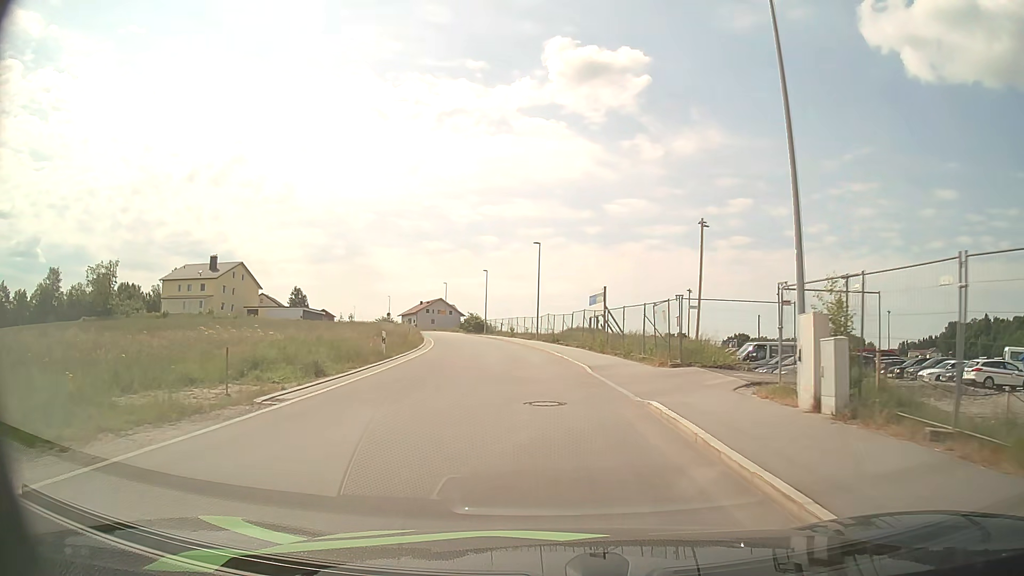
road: unclassified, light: Day
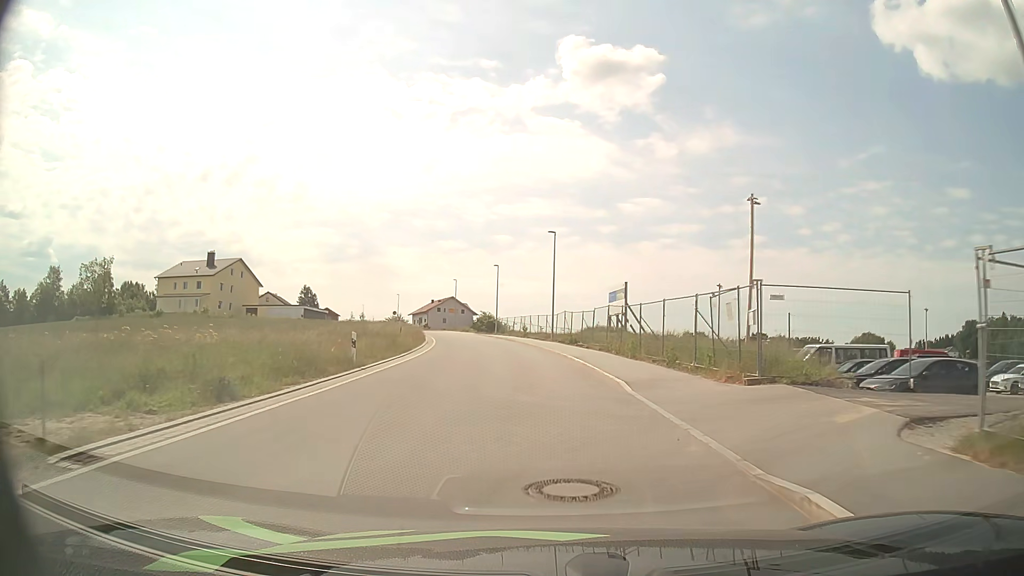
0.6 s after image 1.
(-0.1, +6.1) m; -1°
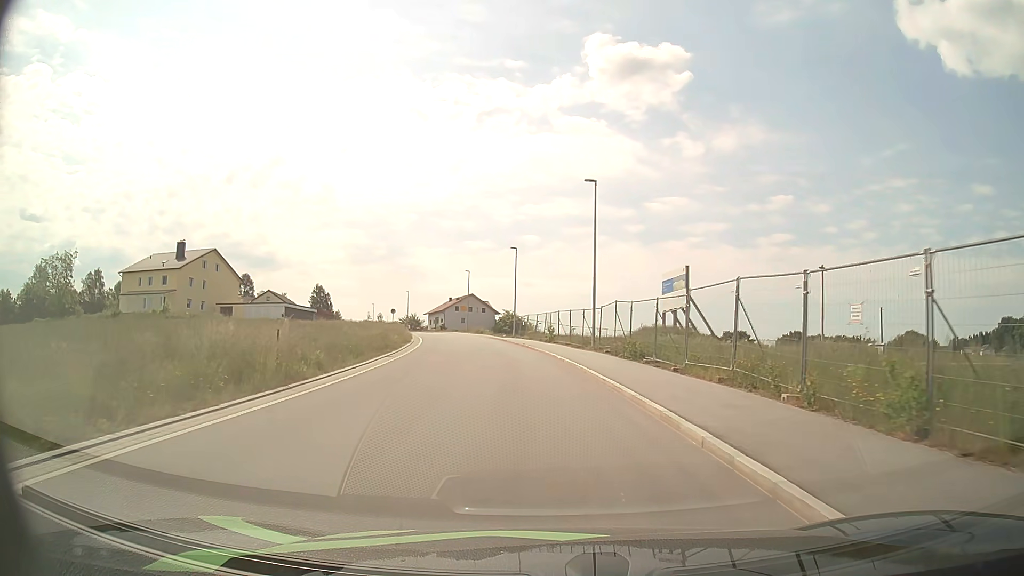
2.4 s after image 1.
(-0.4, +18.0) m; -2°
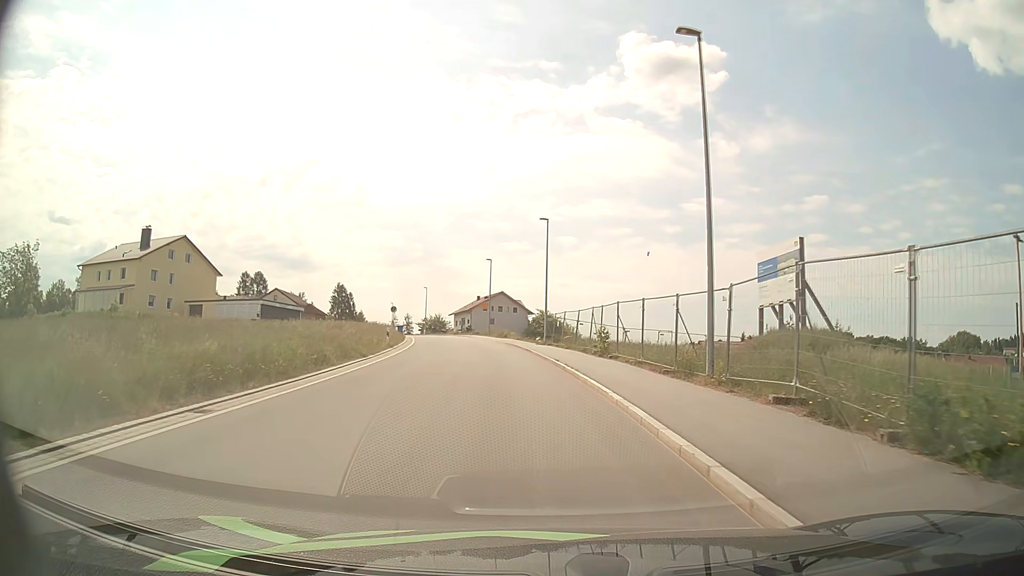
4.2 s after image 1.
(-0.4, +17.5) m; -3°
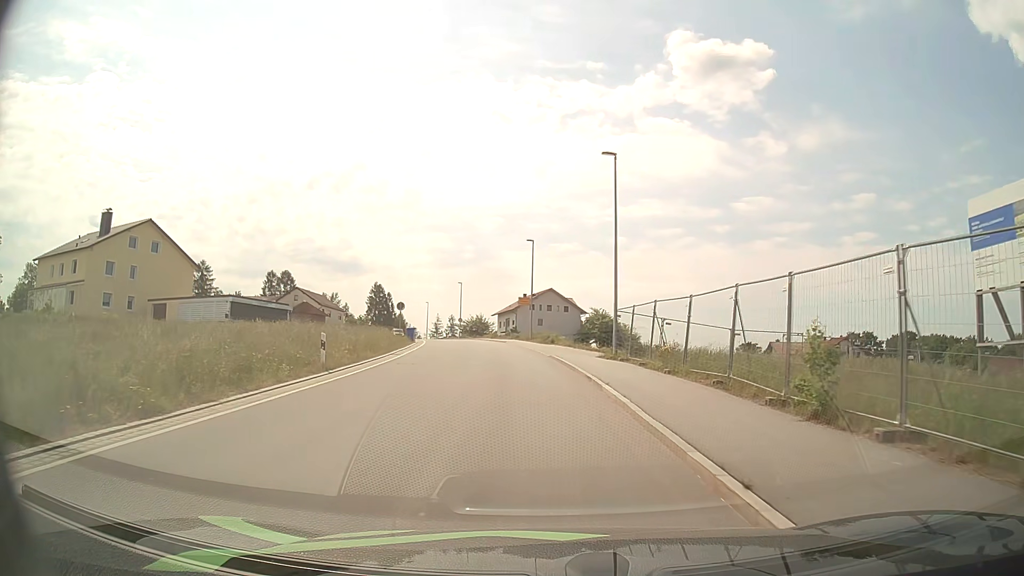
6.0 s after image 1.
(-0.6, +17.3) m; -4°
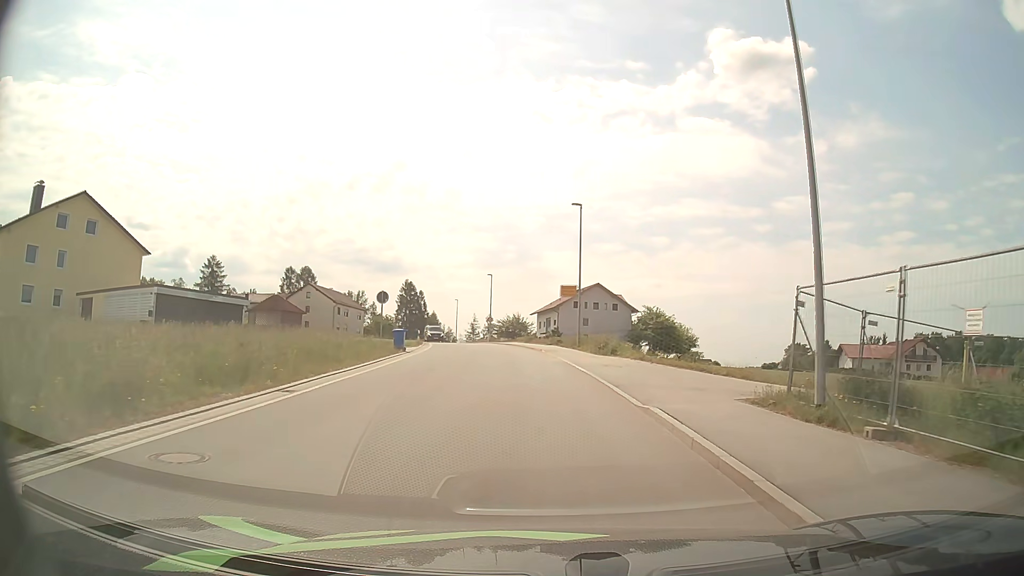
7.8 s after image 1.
(-0.7, +16.5) m; -4°
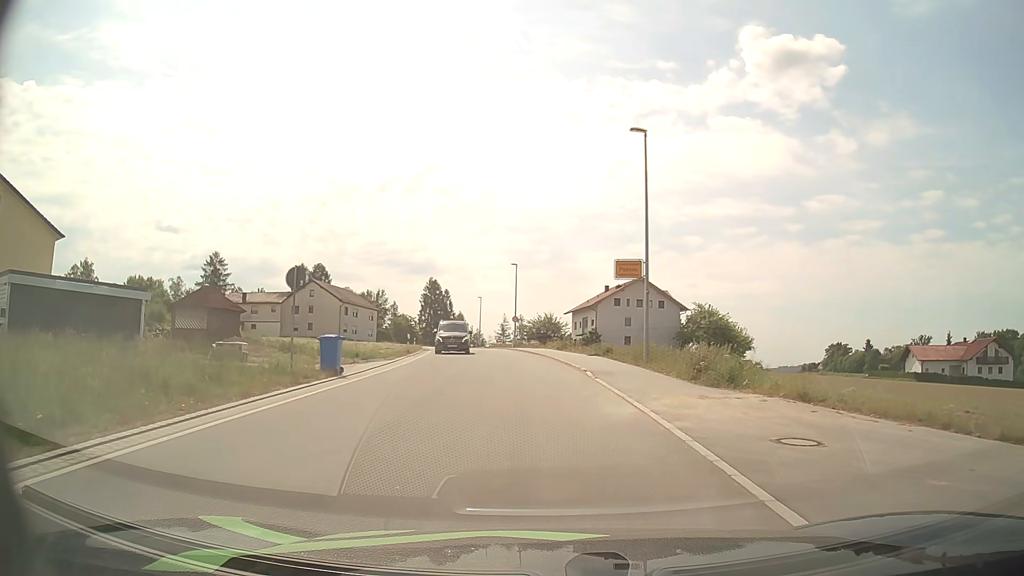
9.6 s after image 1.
(-0.4, +14.9) m; -3°
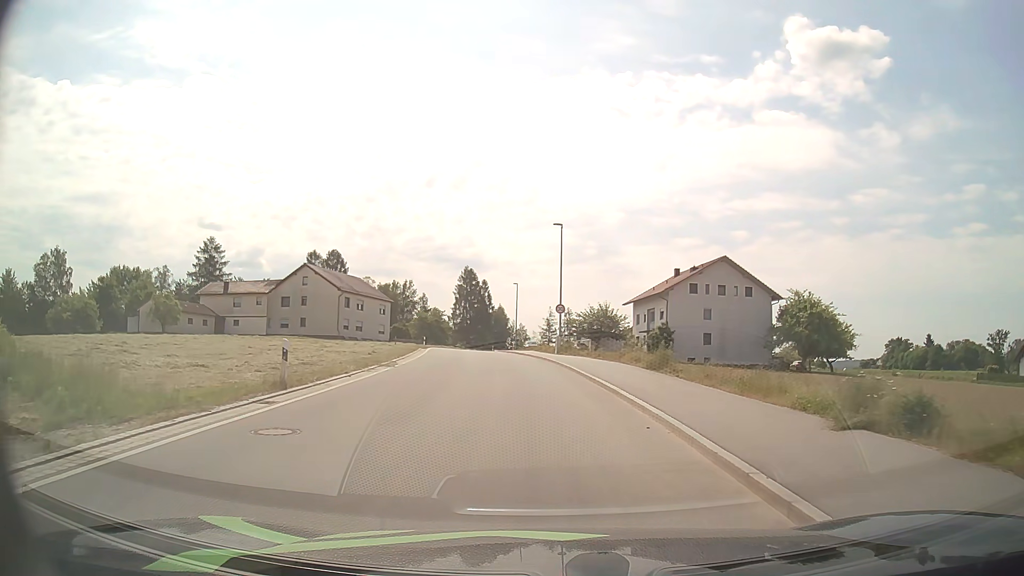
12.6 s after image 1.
(-0.8, +23.1) m; -4°
(0, +10) (-1, +20) (-1, +30) (-3, +40) (-4, +50) (-6, +60) (-7, +70) (-8, +79) (-8, +89) (-7, +99) m
